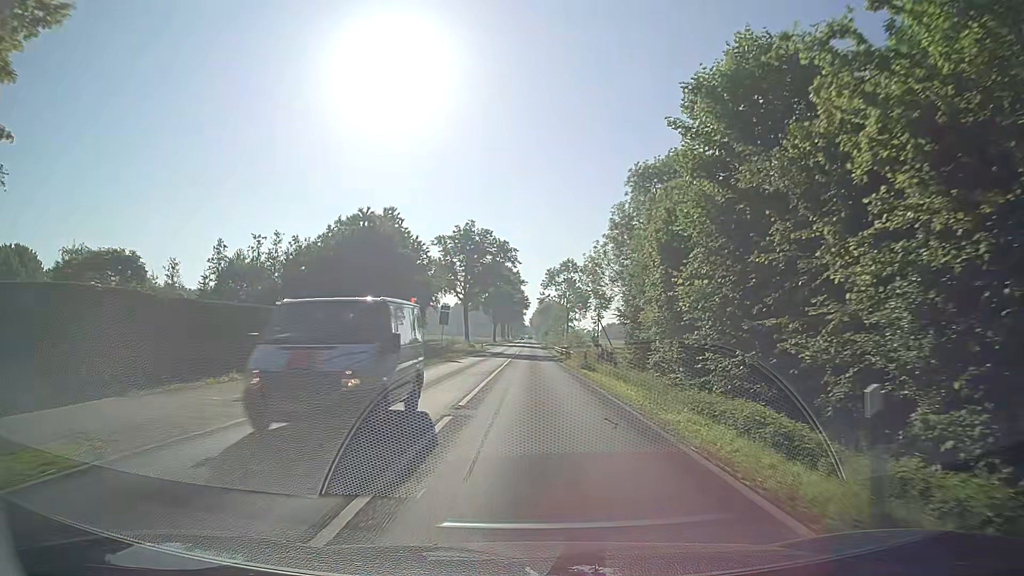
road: secondary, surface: asphalt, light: Day
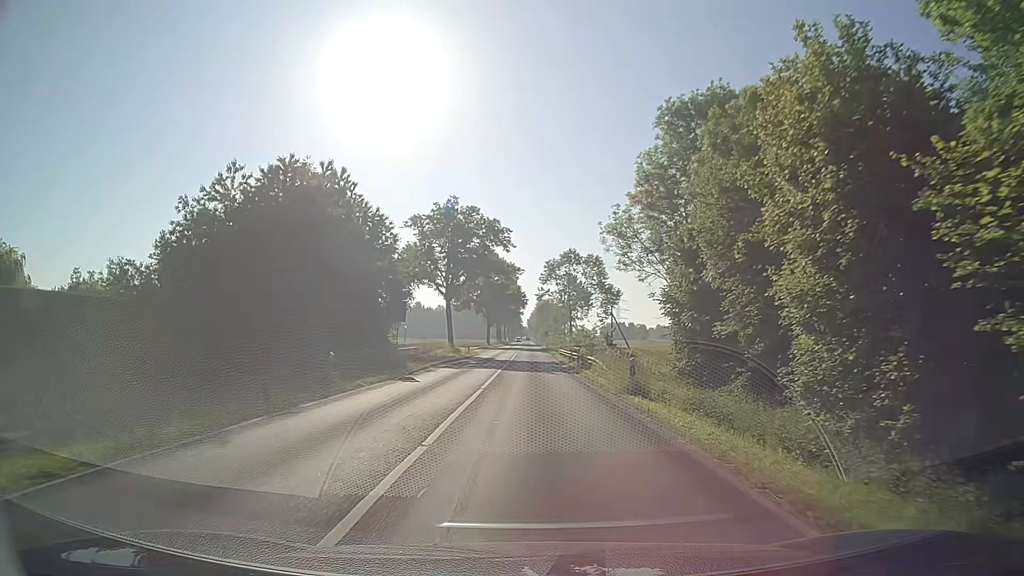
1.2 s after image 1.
(+0.1, +15.1) m; +1°
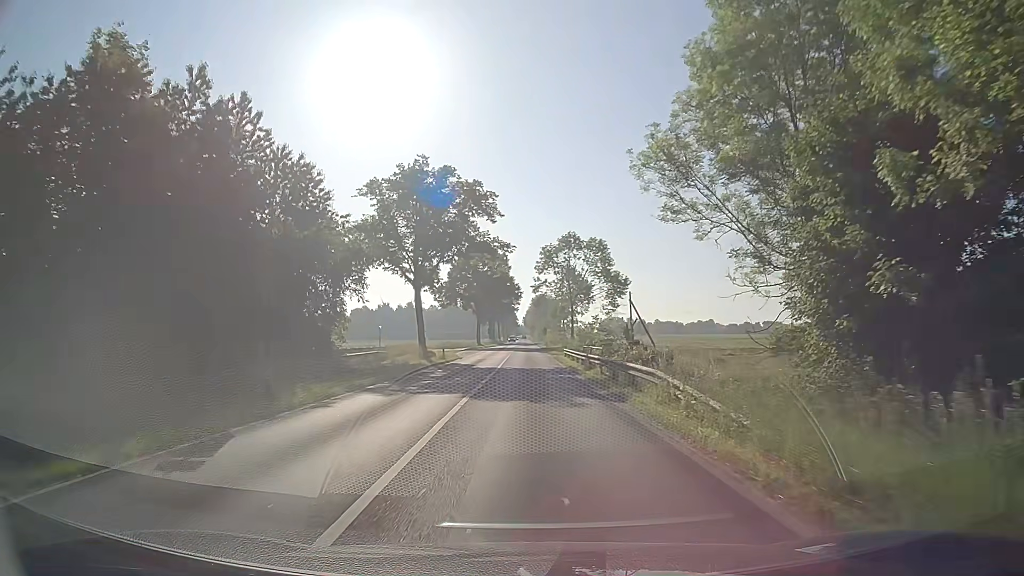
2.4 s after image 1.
(0.0, +15.2) m; 0°
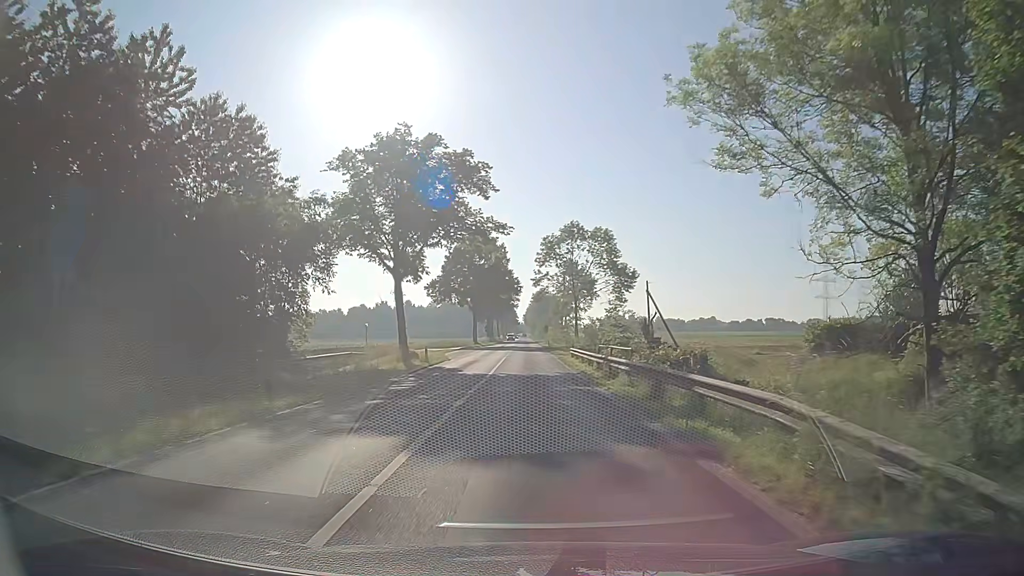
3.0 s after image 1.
(+0.1, +7.6) m; 0°
